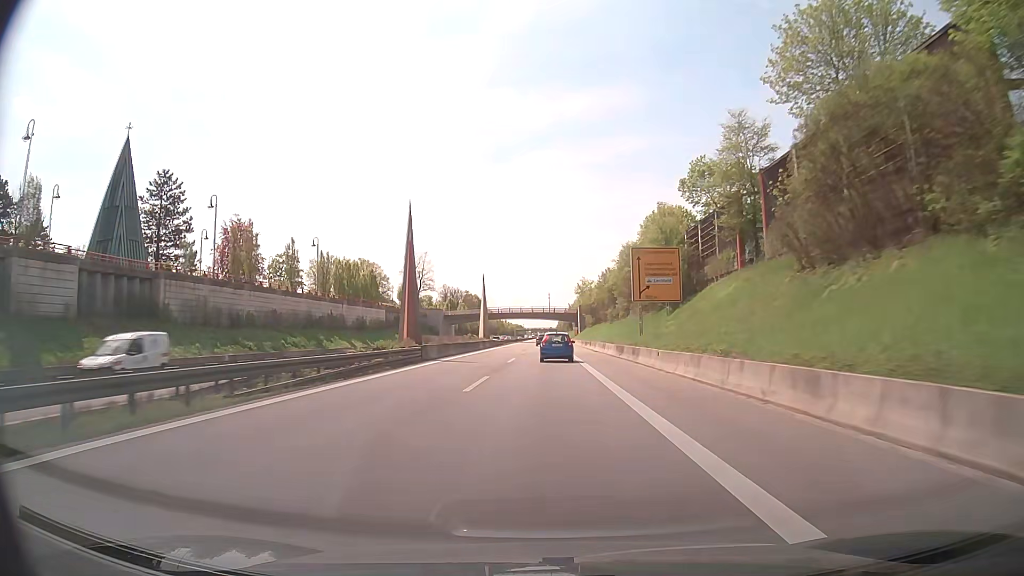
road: trunk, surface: asphalt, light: Day
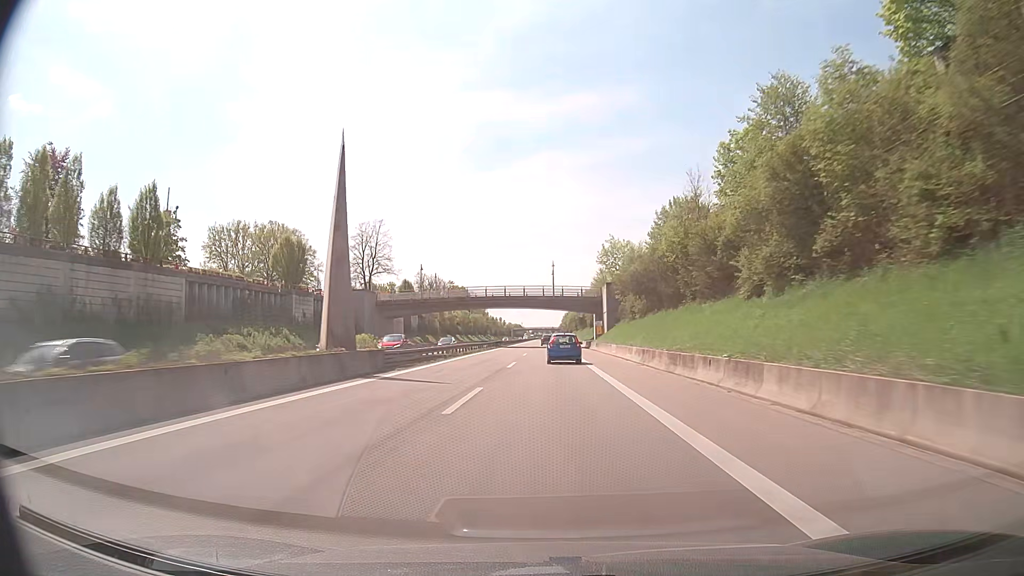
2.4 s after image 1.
(-0.2, +58.5) m; 0°
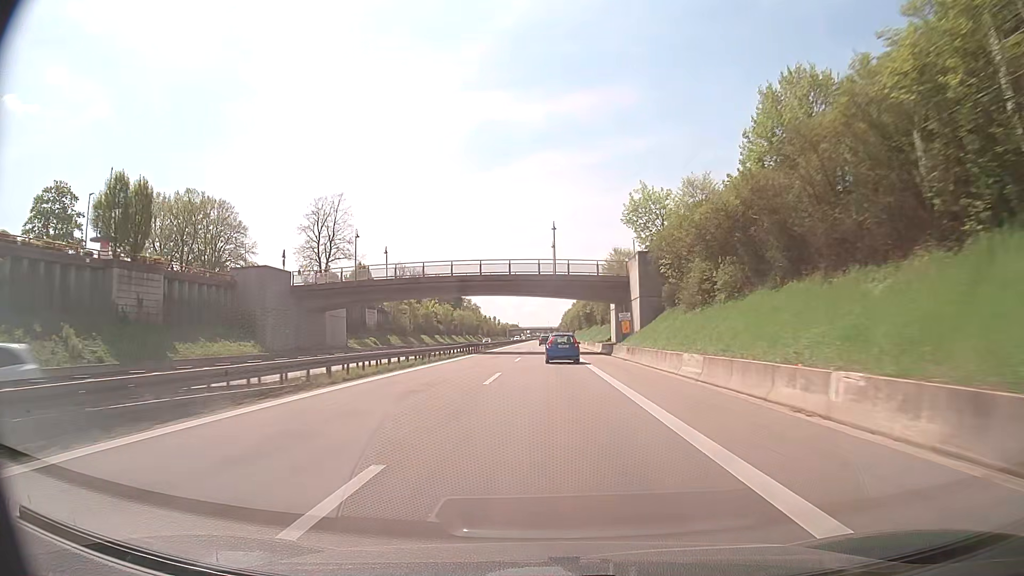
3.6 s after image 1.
(+0.1, +28.8) m; 0°
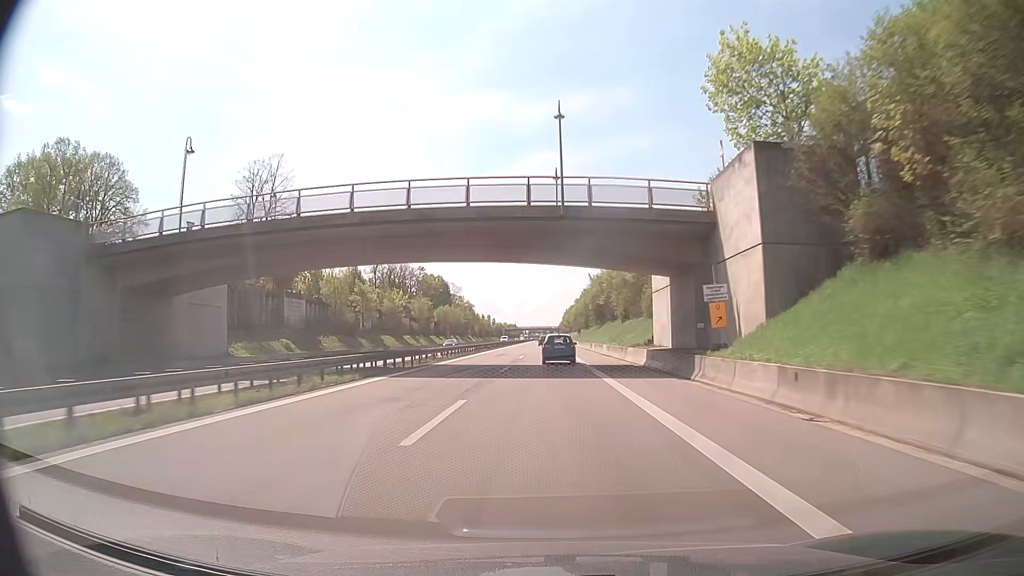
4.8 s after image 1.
(0.0, +28.6) m; 0°
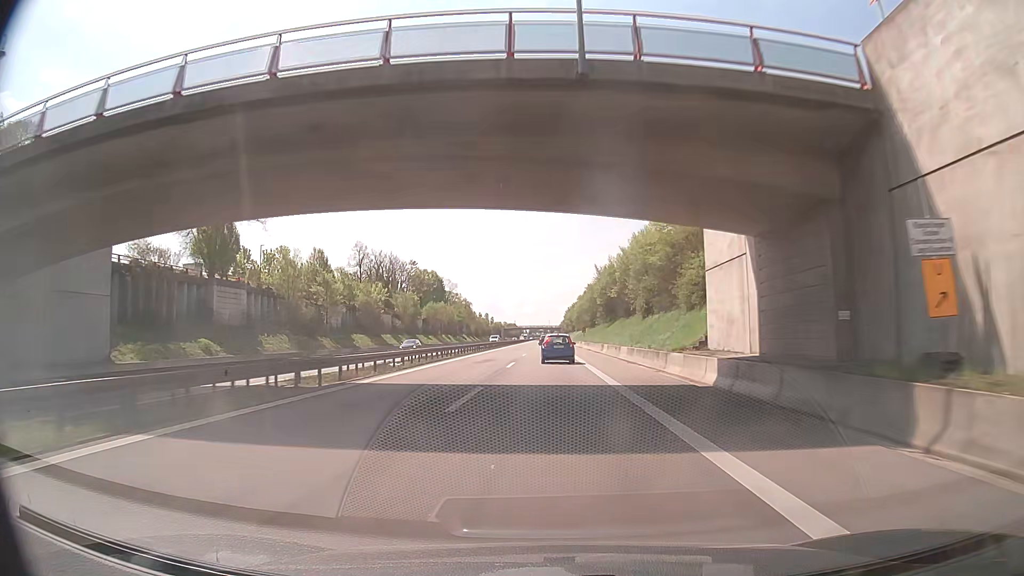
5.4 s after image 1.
(0.0, +14.2) m; 0°
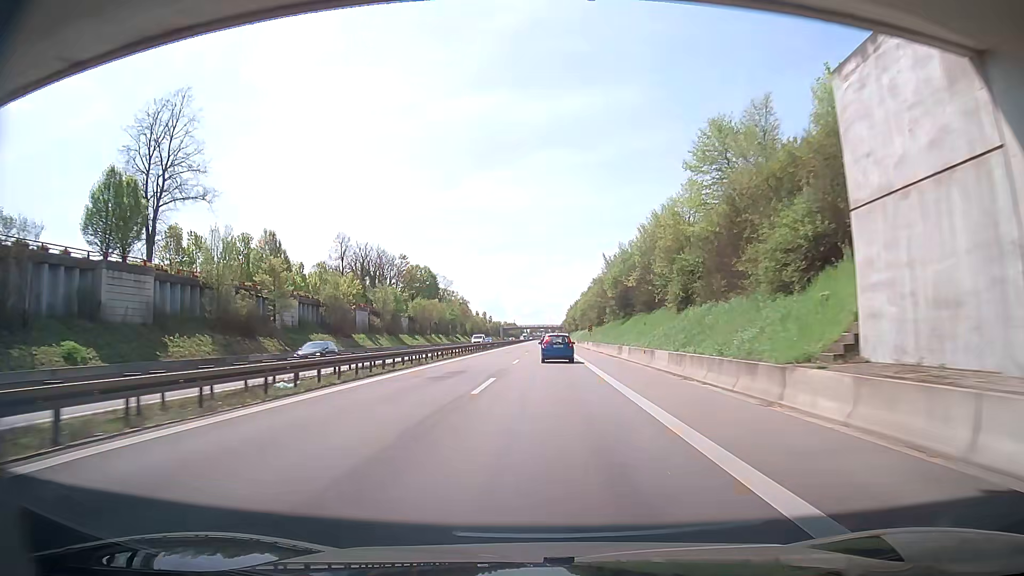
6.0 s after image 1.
(0.0, +14.2) m; -1°
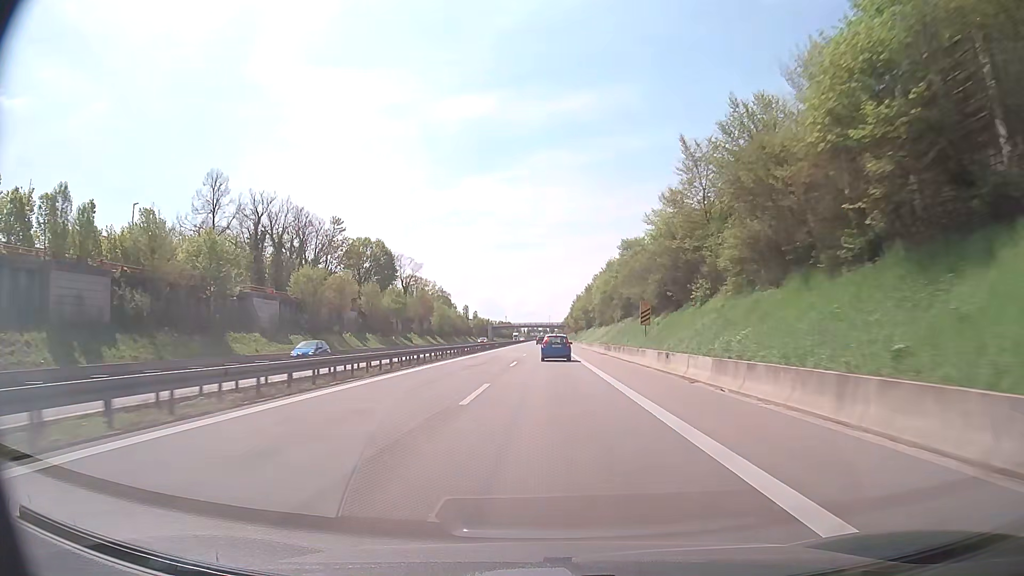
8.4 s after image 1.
(+0.5, +56.6) m; +1°
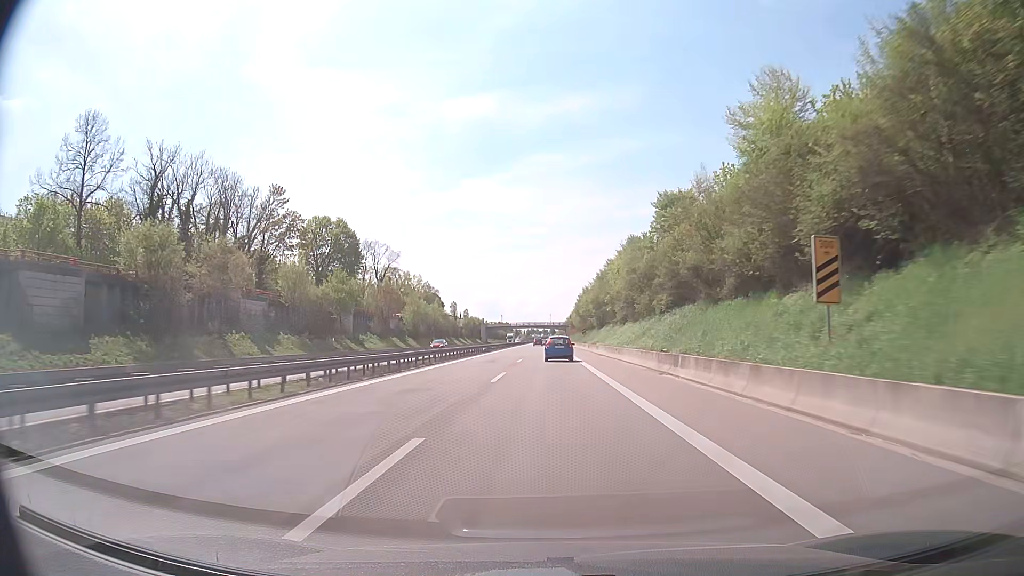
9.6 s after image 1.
(0.0, +28.6) m; 0°
(0, +10) (0, +20) (0, +30) (0, +40) (0, +50) (0, +60) (0, +70) (0, +80) (0, +90) (0, +100) m
